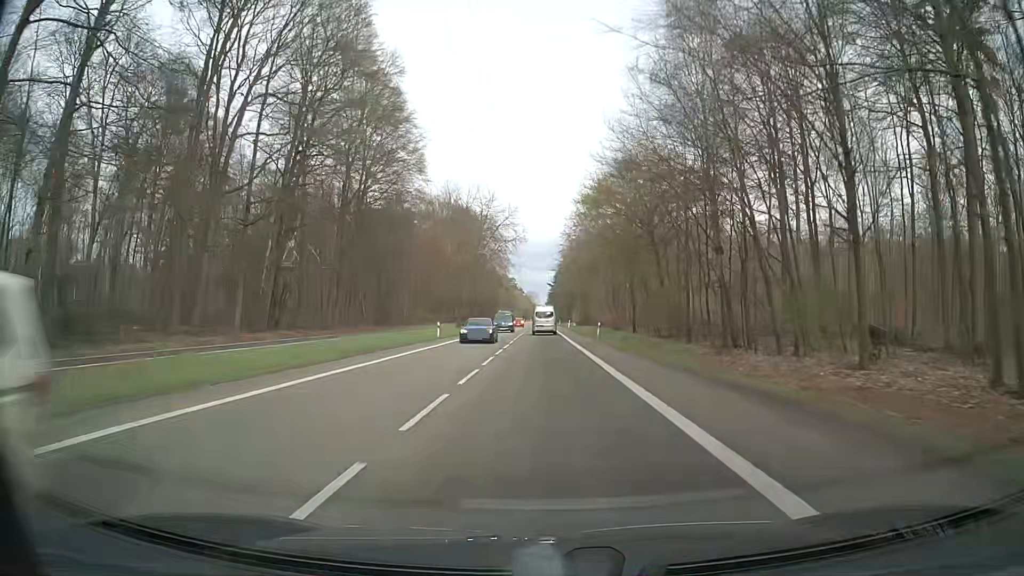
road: secondary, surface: asphalt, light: Day
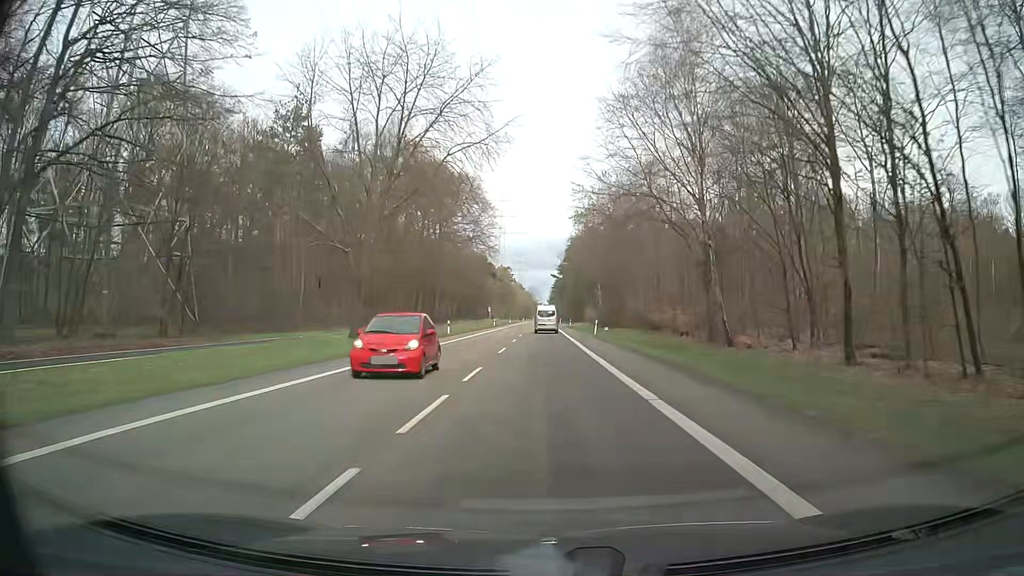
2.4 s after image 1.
(0.0, +45.9) m; +1°
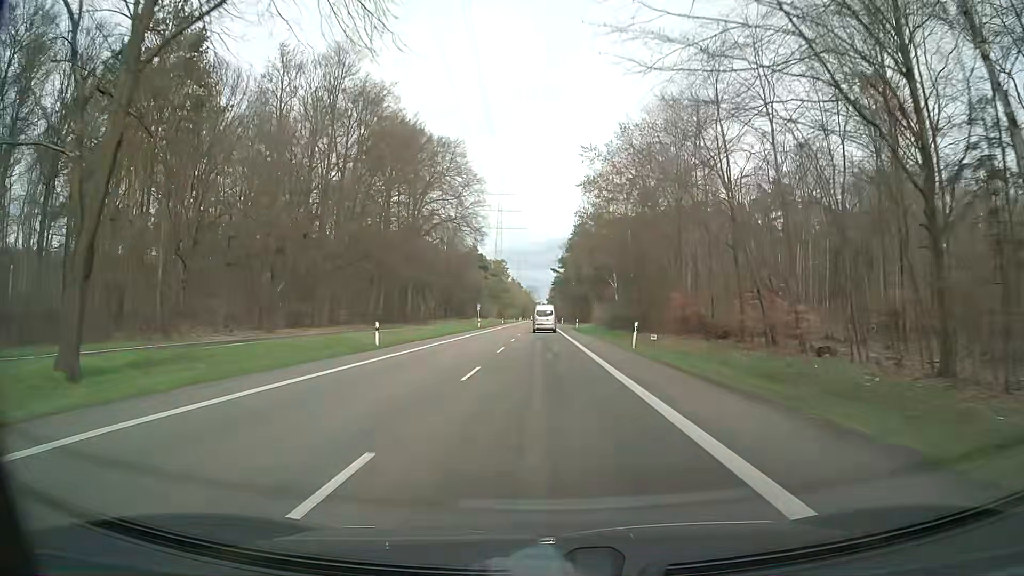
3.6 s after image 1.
(-0.2, +22.9) m; 0°
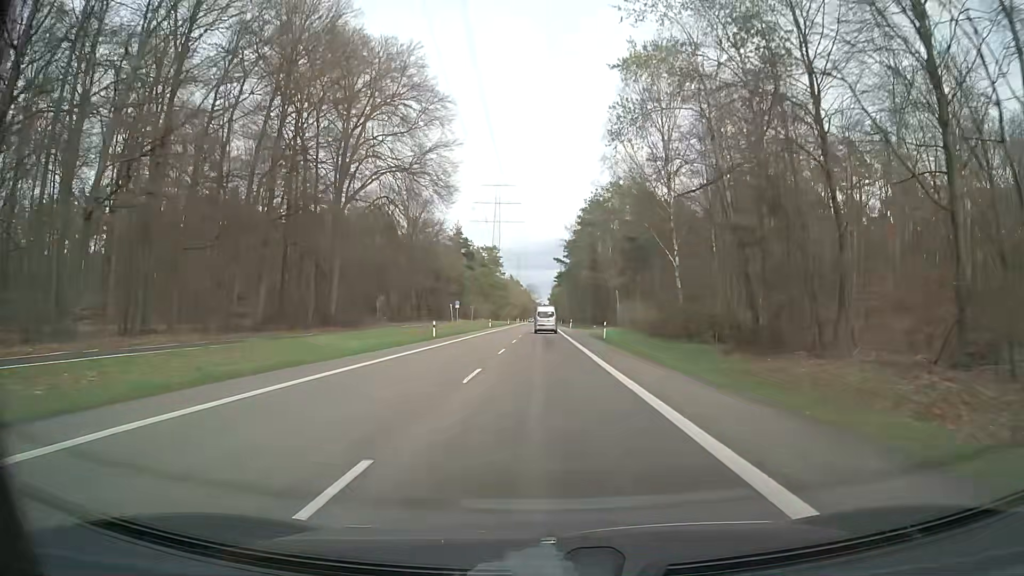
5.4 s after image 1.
(-0.1, +34.5) m; 0°
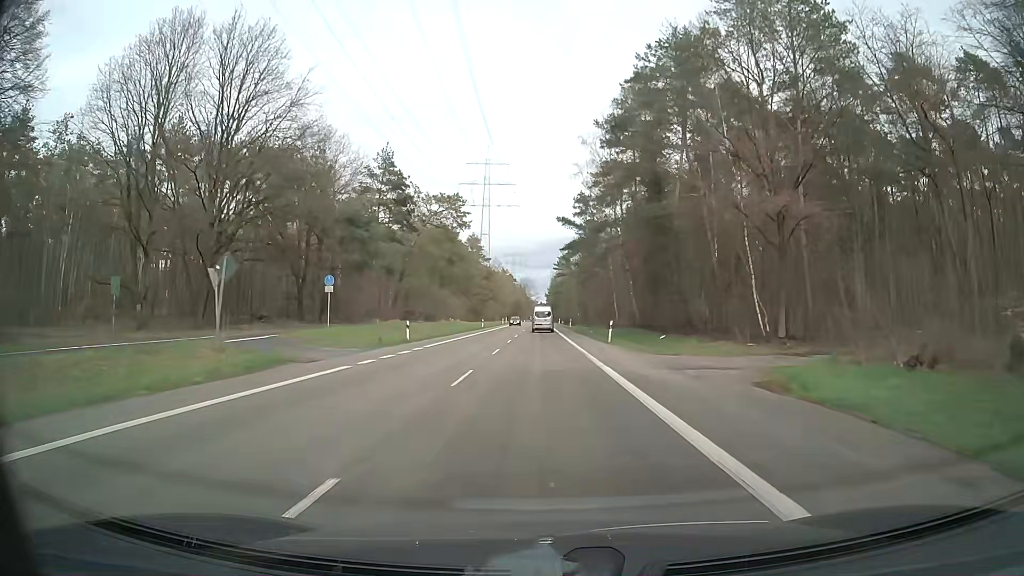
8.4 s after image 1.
(-0.1, +57.9) m; 0°
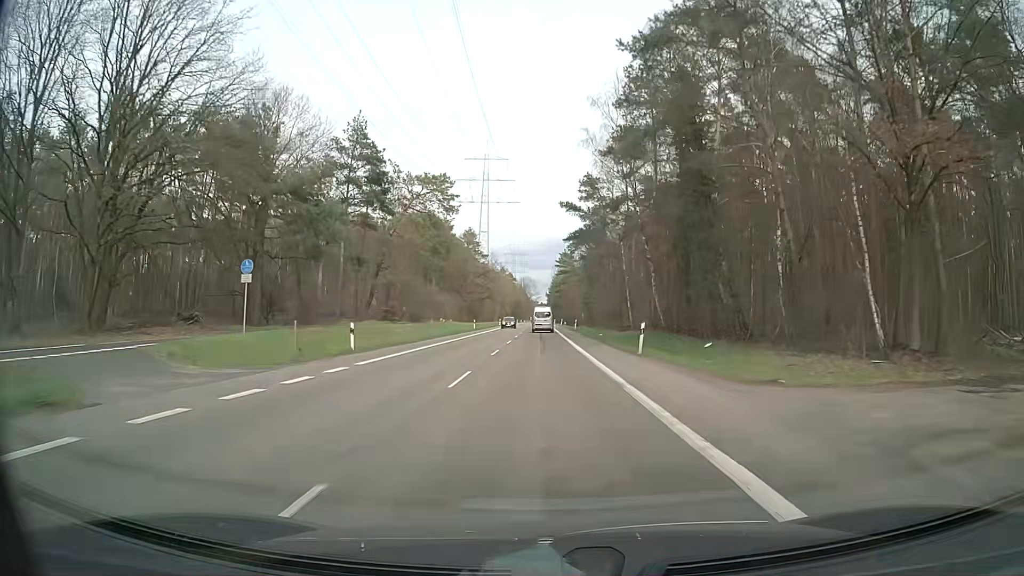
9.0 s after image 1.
(0.0, +11.7) m; 0°
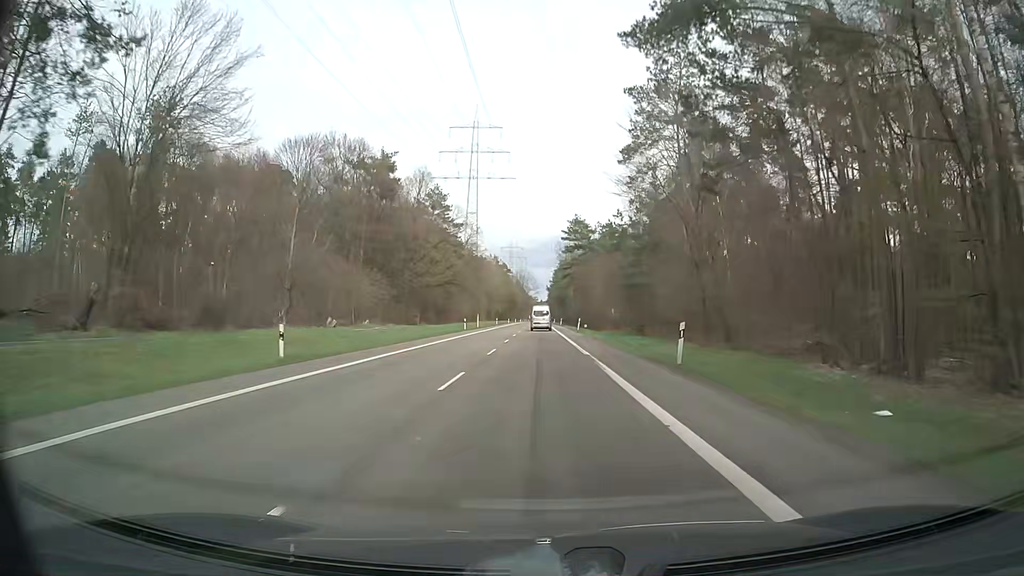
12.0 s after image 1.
(-0.2, +57.7) m; 0°
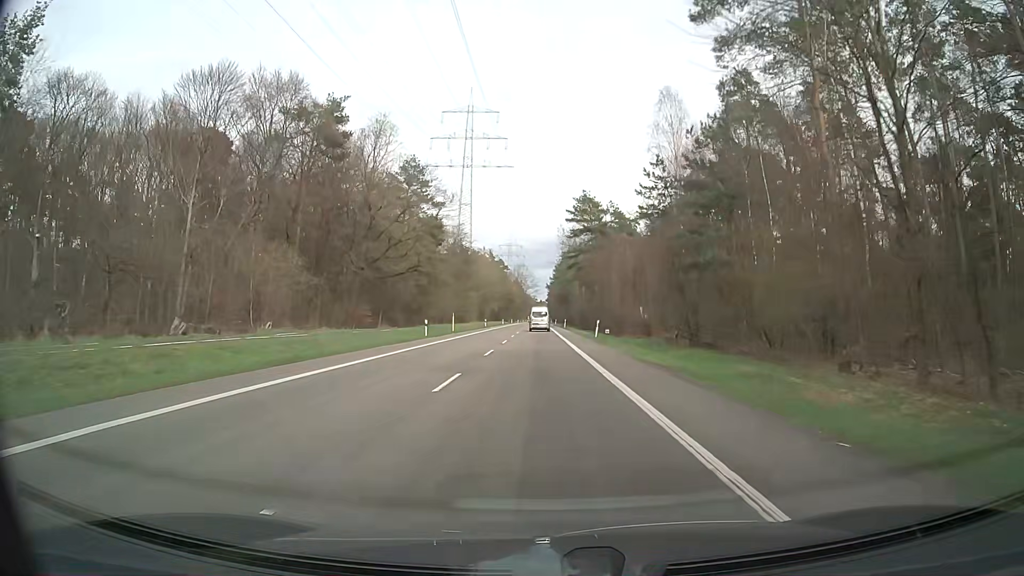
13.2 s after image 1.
(-0.1, +23.0) m; -1°
(0, +10) (0, +20) (0, +30) (0, +40) (0, +50) (0, +60) (0, +70) (0, +80) (0, +90) (0, +100) m
